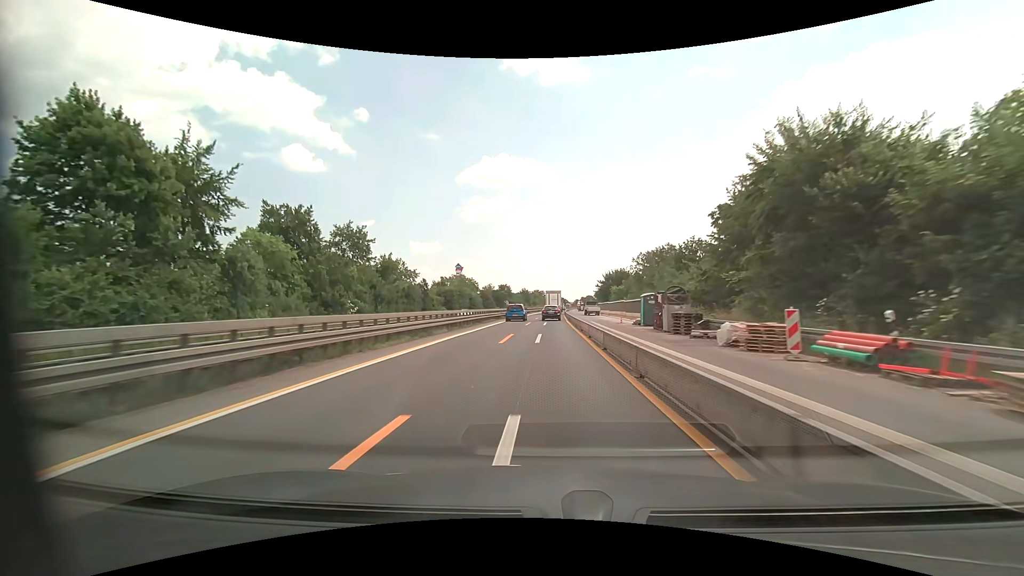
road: motorway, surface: asphalt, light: Day
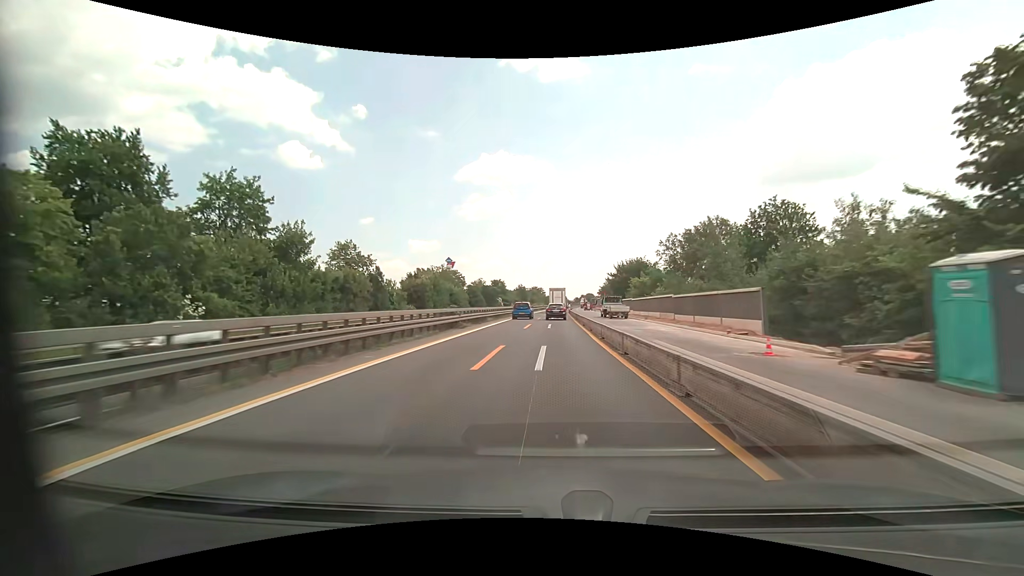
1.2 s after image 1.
(-0.1, +26.2) m; 0°
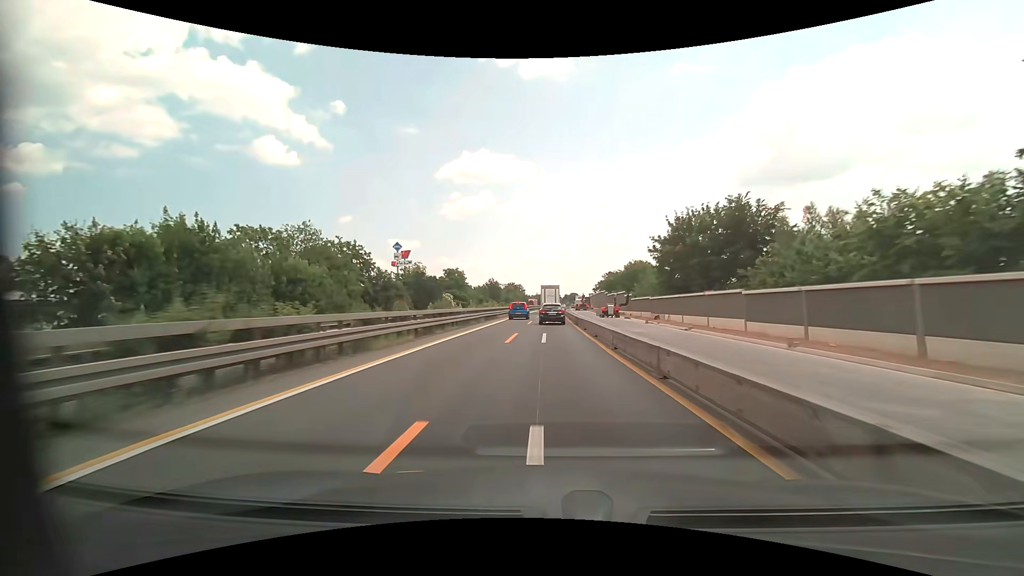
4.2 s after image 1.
(+1.2, +64.4) m; +2°
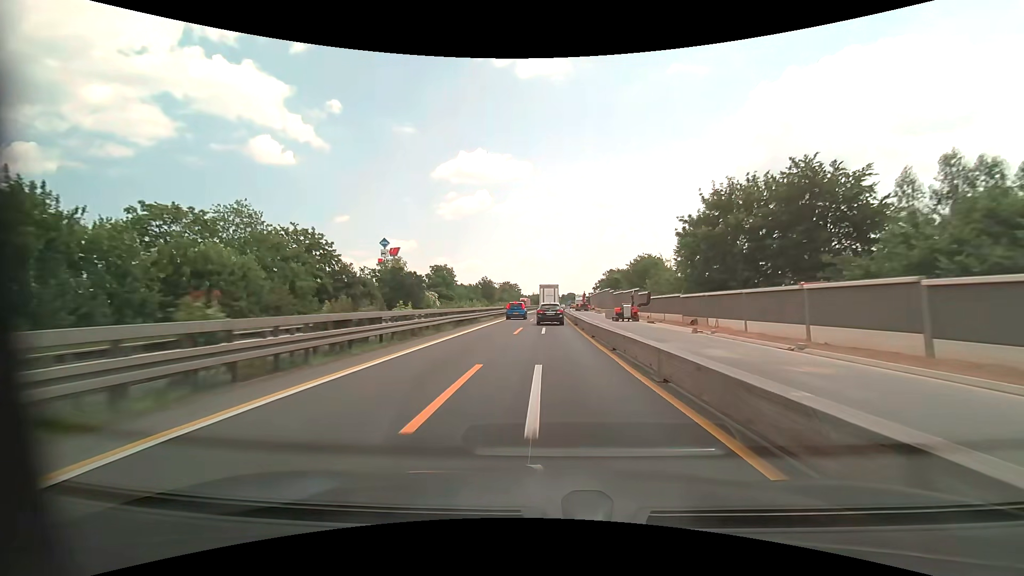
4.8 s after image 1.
(+0.1, +12.4) m; 0°
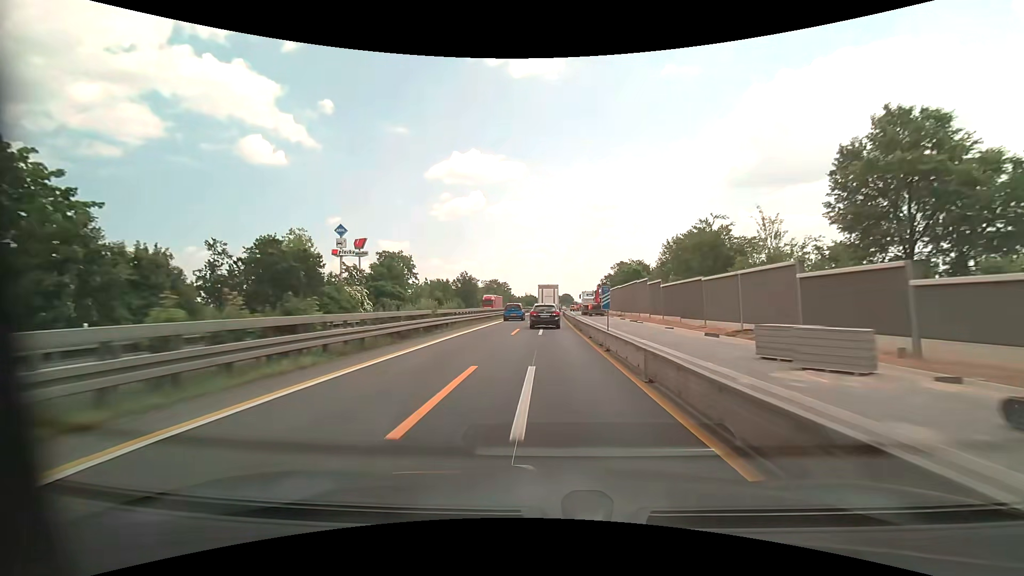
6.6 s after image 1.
(+0.2, +36.0) m; +1°
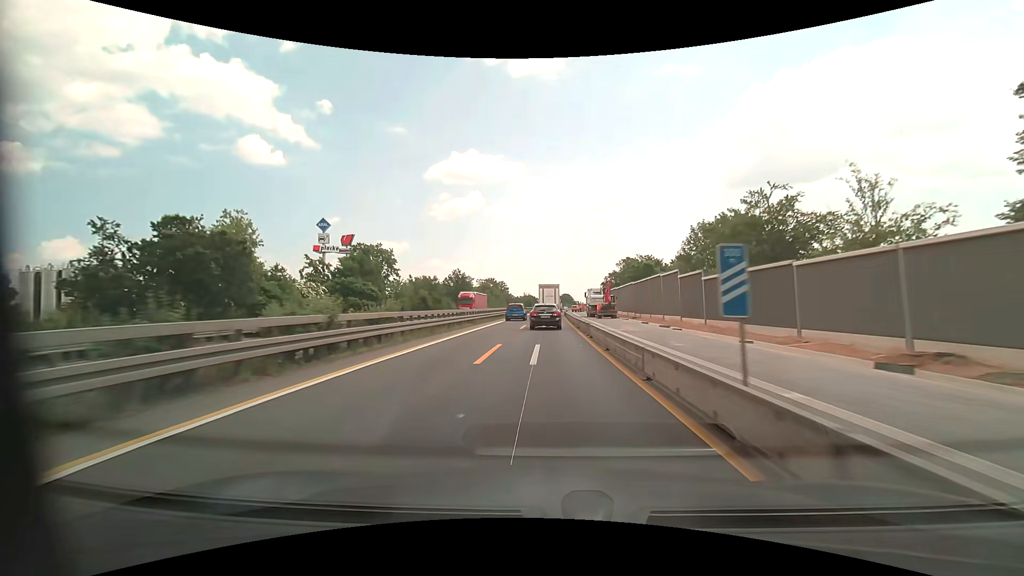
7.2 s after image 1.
(0.0, +11.8) m; 0°
